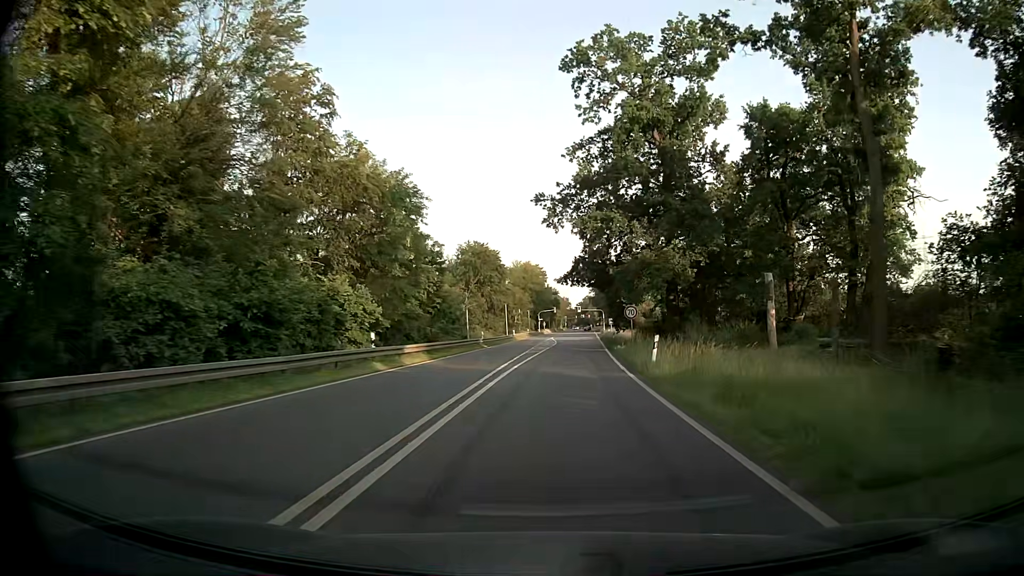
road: primary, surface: asphalt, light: Day
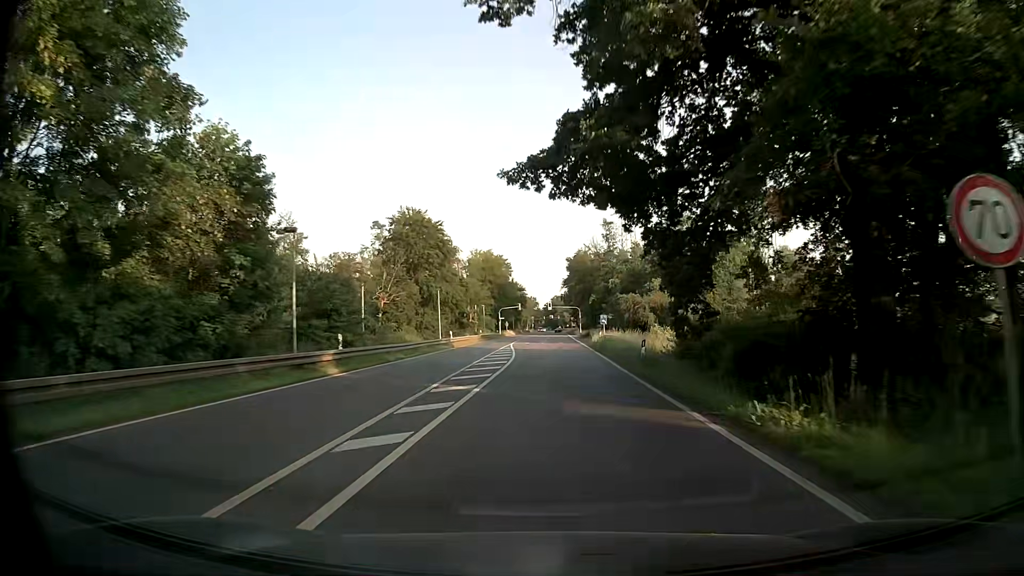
(+0.9, +32.1) m; +2°
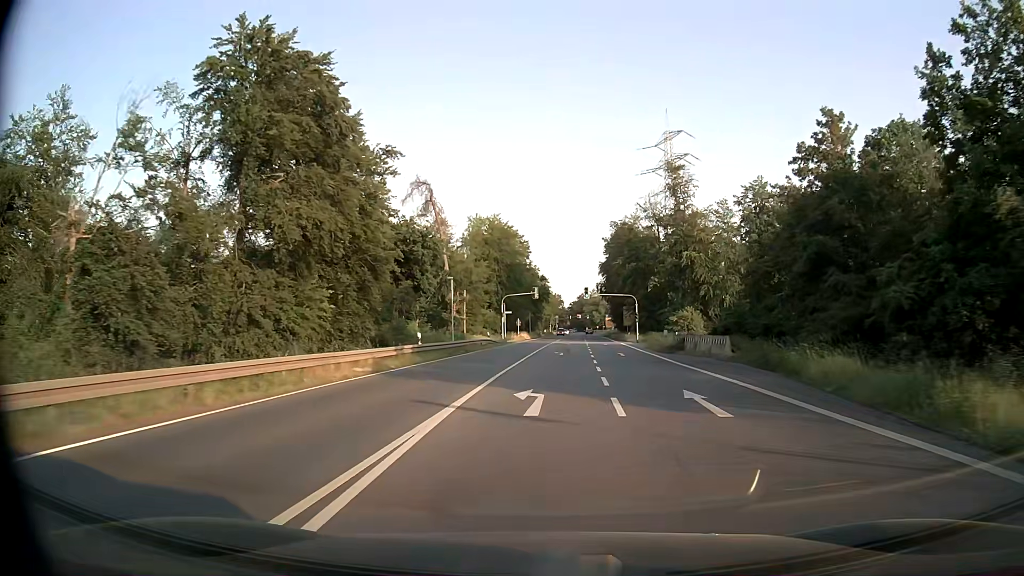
(-0.7, +52.7) m; -2°
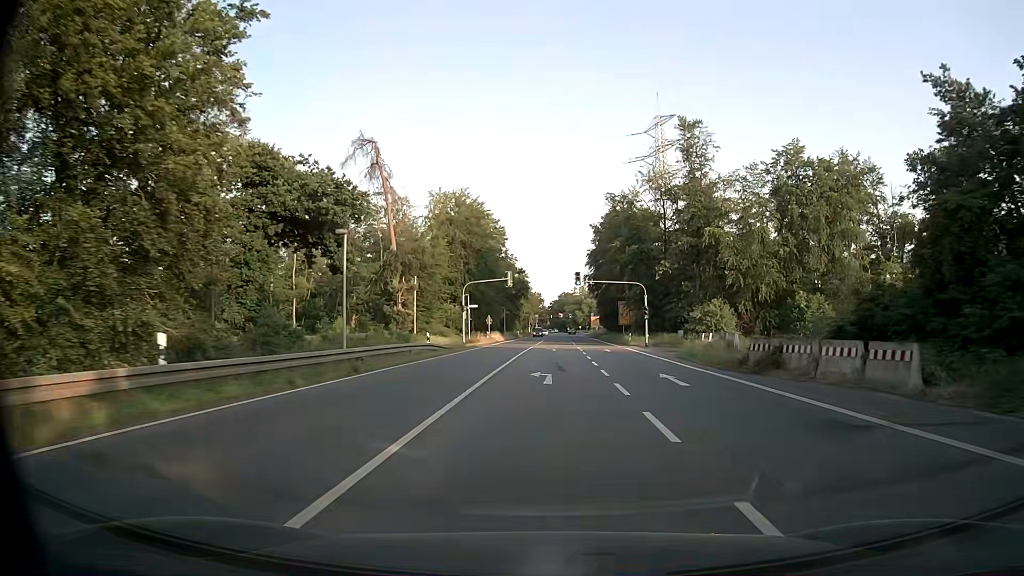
(+0.2, +20.8) m; +2°
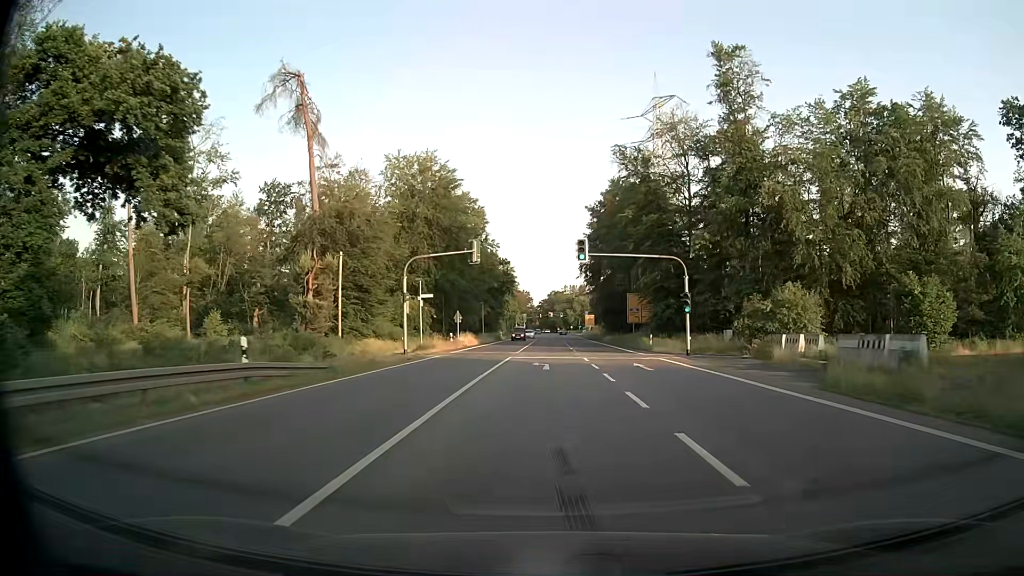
(+0.2, +20.6) m; +1°
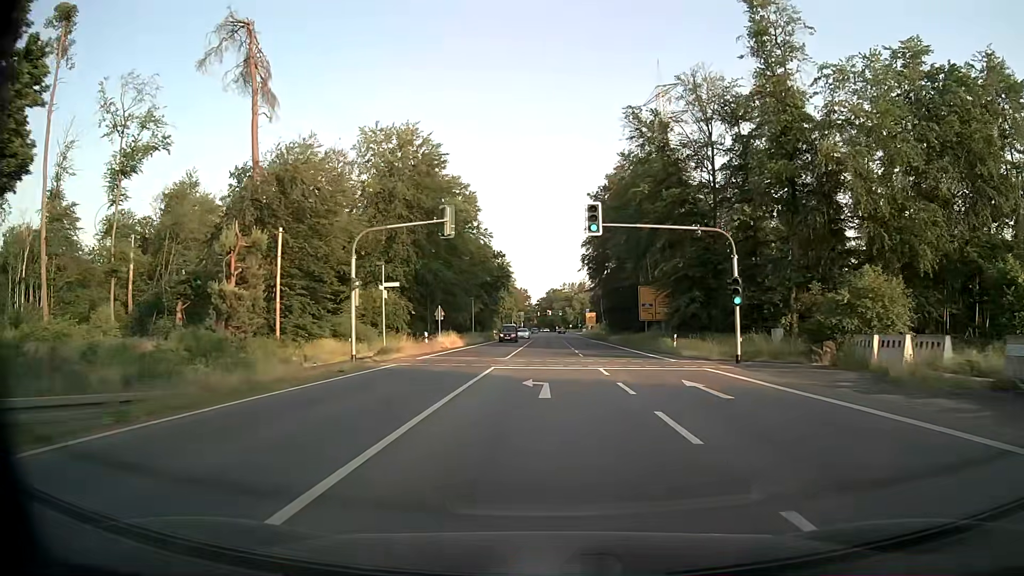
(0.0, +10.1) m; 0°
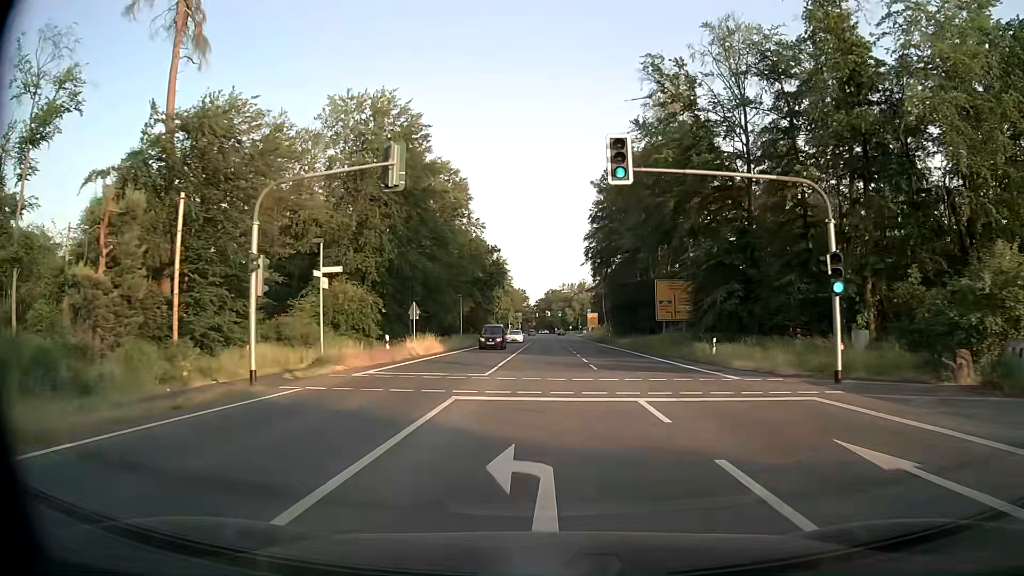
(+0.1, +9.9) m; +1°
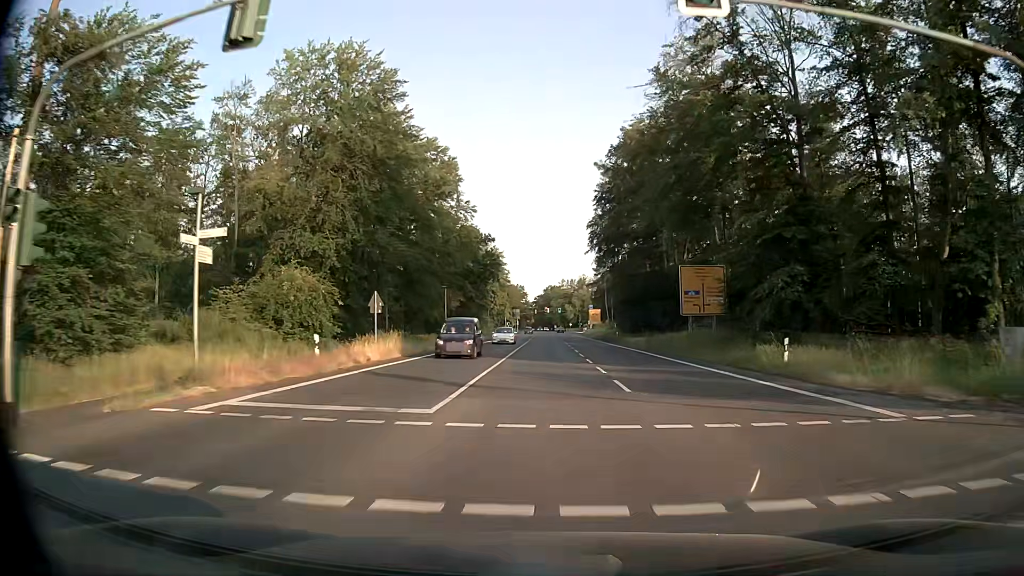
(0.0, +9.7) m; 0°
(0, +10) (0, +20) (0, +30) (0, +40) (0, +50) (0, +60) (0, +70) (0, +80) (0, +90) (0, +100) m
